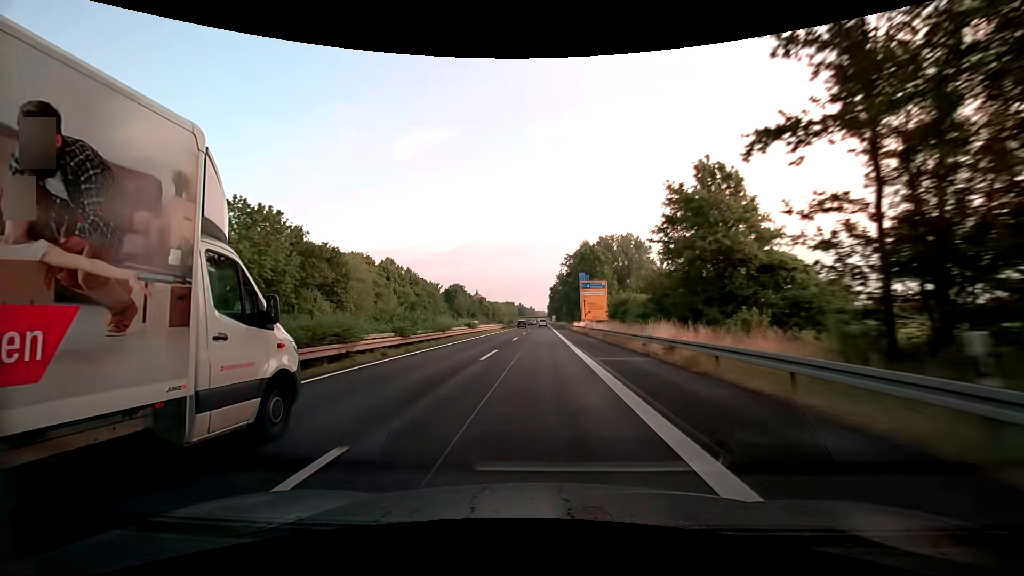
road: trunk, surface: asphalt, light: Day
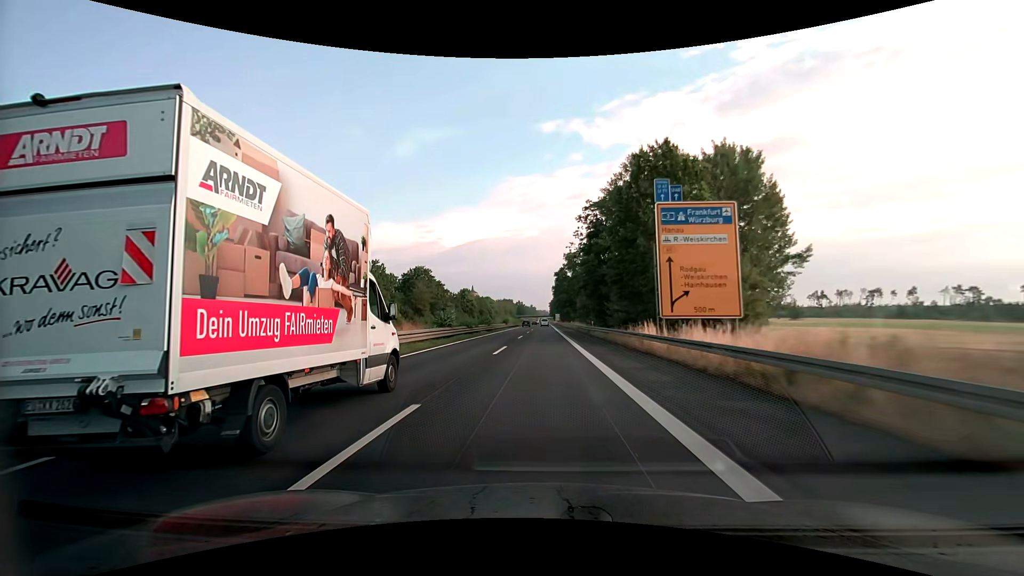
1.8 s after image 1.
(+0.2, +51.4) m; 0°
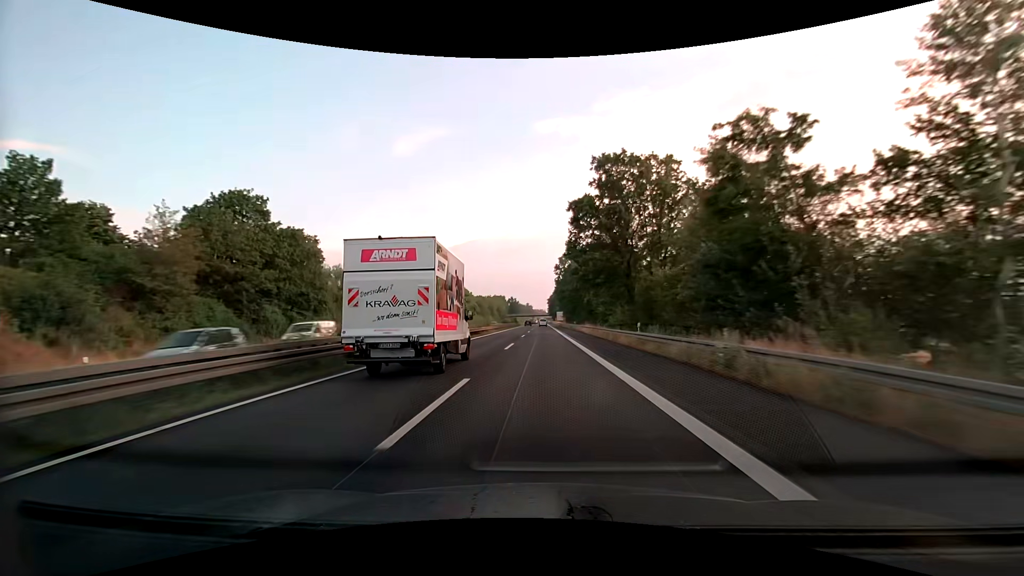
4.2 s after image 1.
(0.0, +68.5) m; +1°
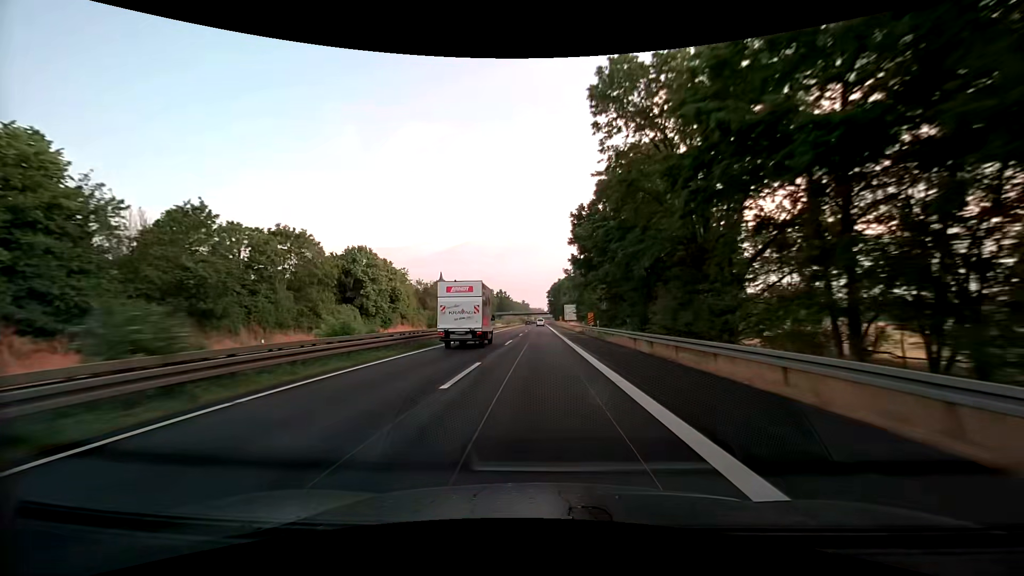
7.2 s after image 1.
(-0.1, +85.5) m; 0°
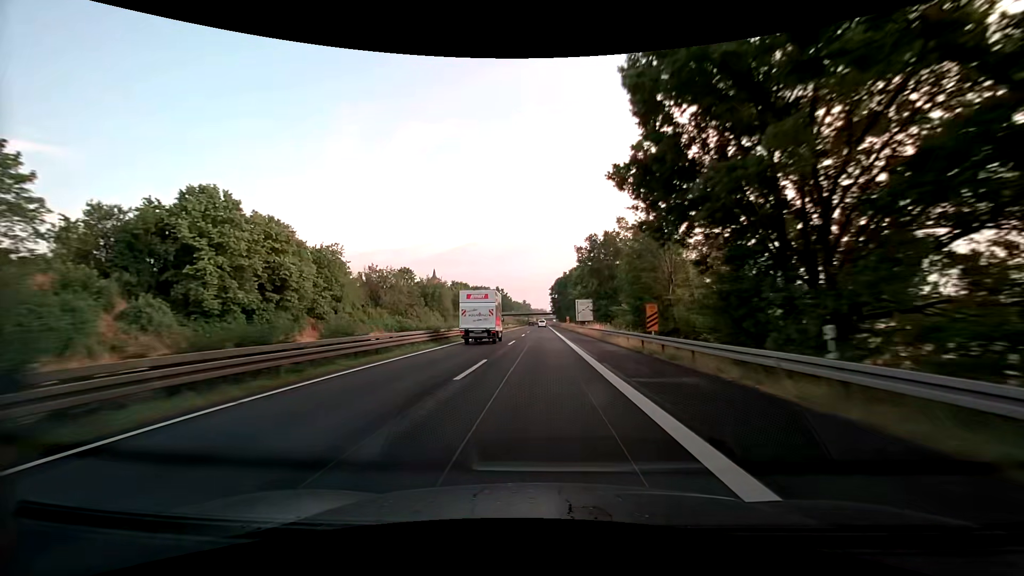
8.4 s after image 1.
(-0.1, +34.2) m; 0°
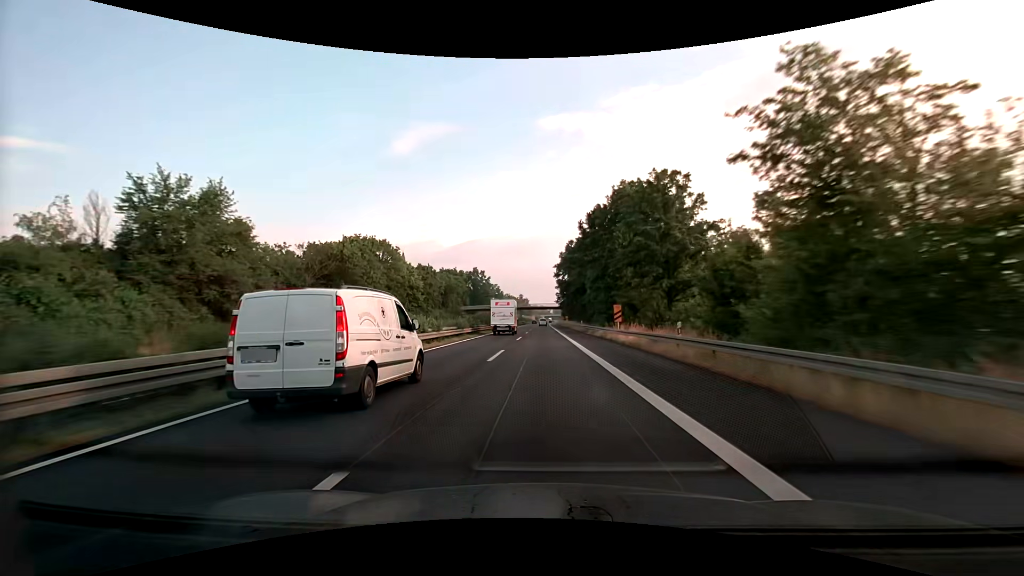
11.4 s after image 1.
(-0.6, +85.2) m; 0°
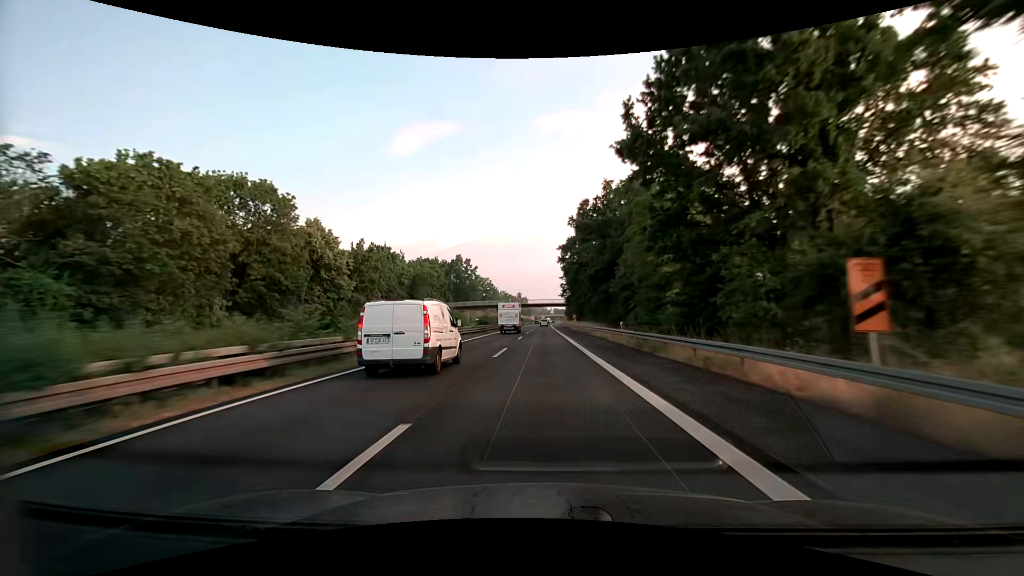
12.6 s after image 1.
(+0.1, +34.1) m; 0°
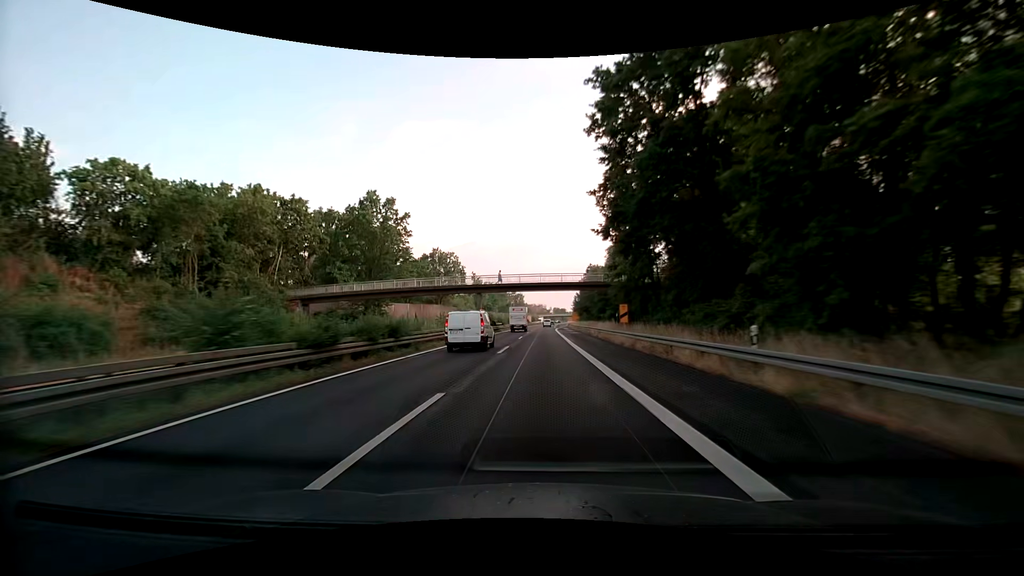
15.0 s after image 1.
(+0.1, +68.0) m; 0°
(0, +10) (0, +20) (0, +30) (0, +40) (0, +50) (0, +60) (+1, +70) (+1, +80) (+1, +90) (+1, +100) m
